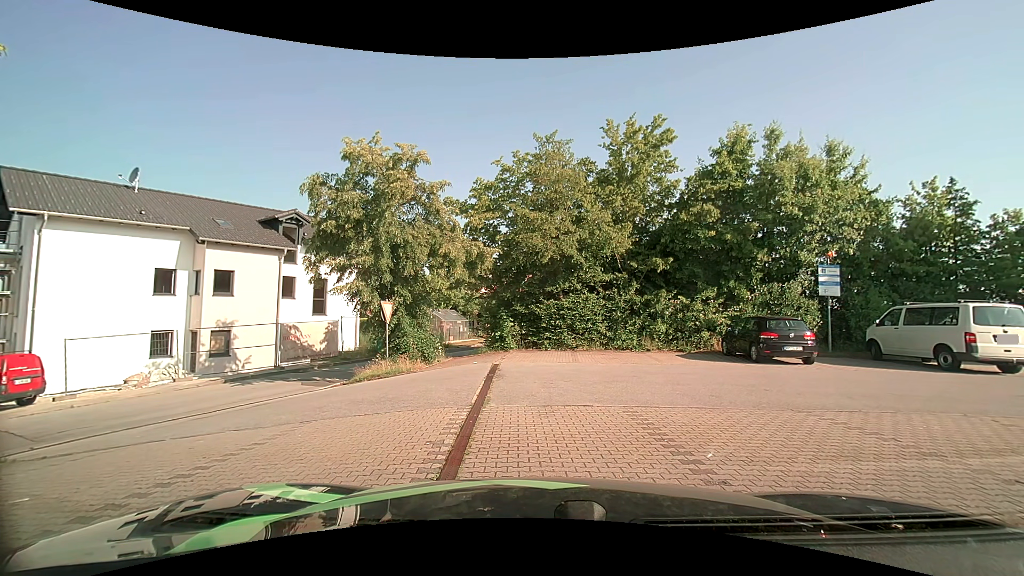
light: Day
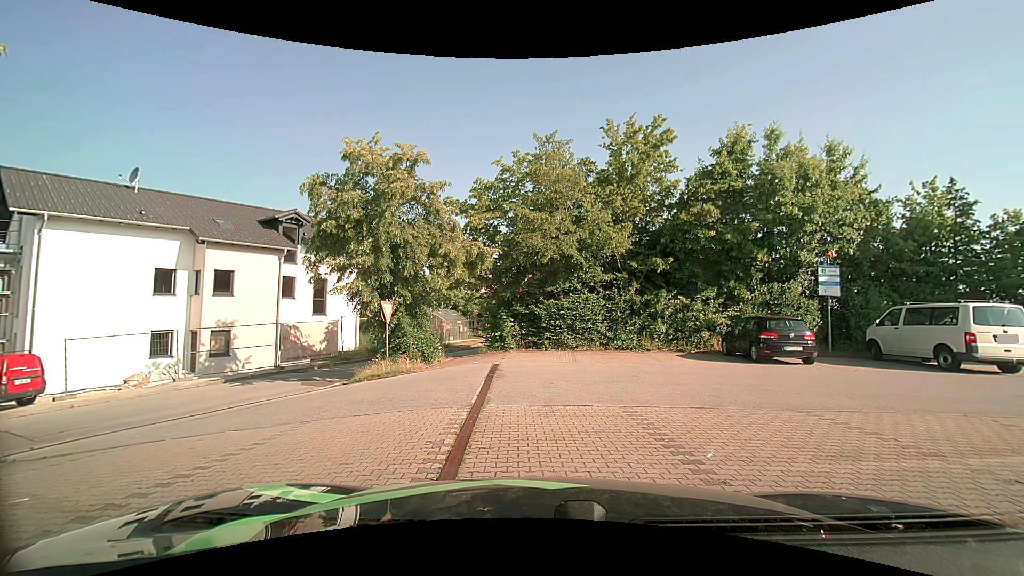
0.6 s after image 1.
(0.0, 0.0) m; 0°
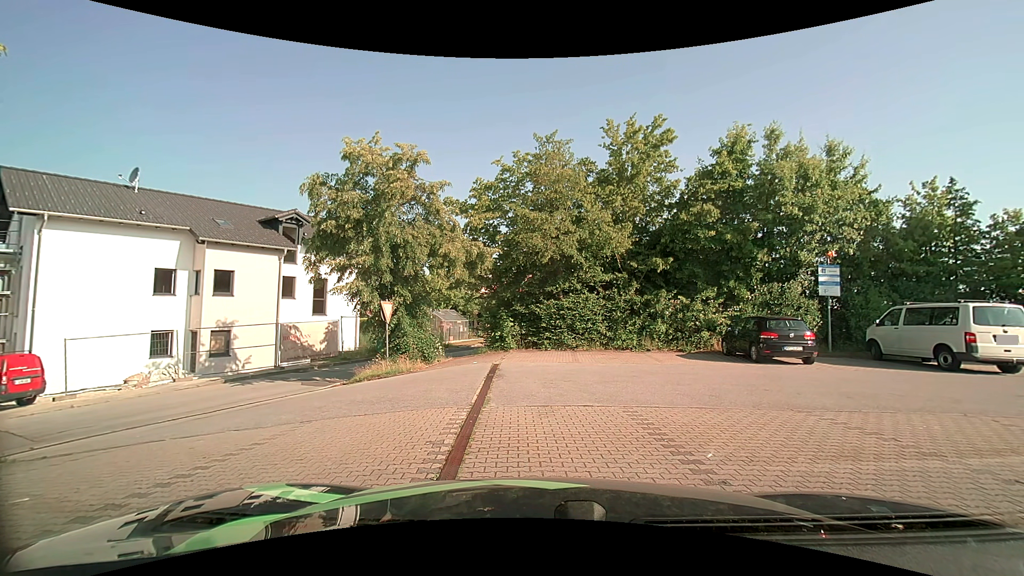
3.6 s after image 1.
(0.0, 0.0) m; 0°
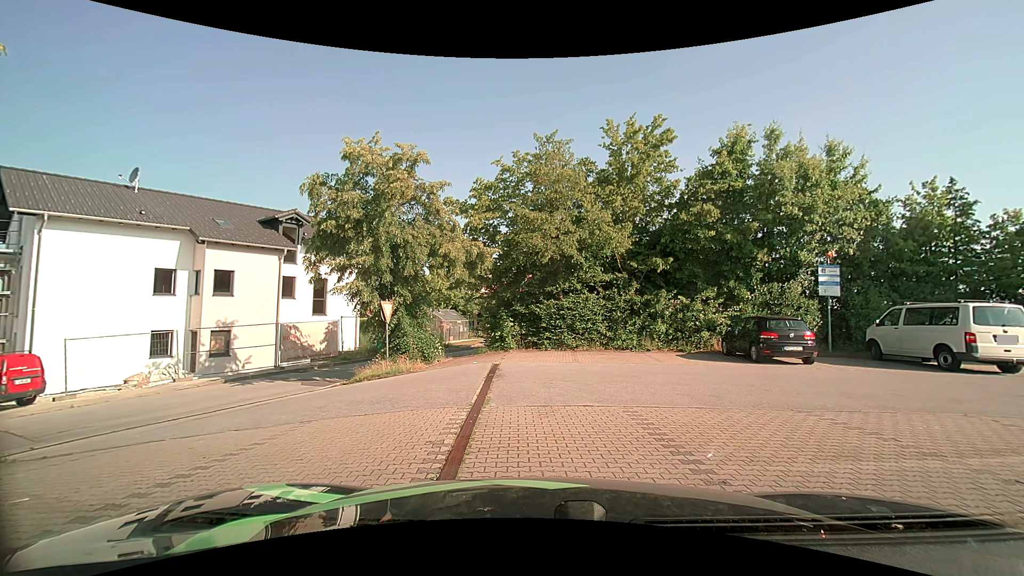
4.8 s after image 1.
(0.0, 0.0) m; 0°
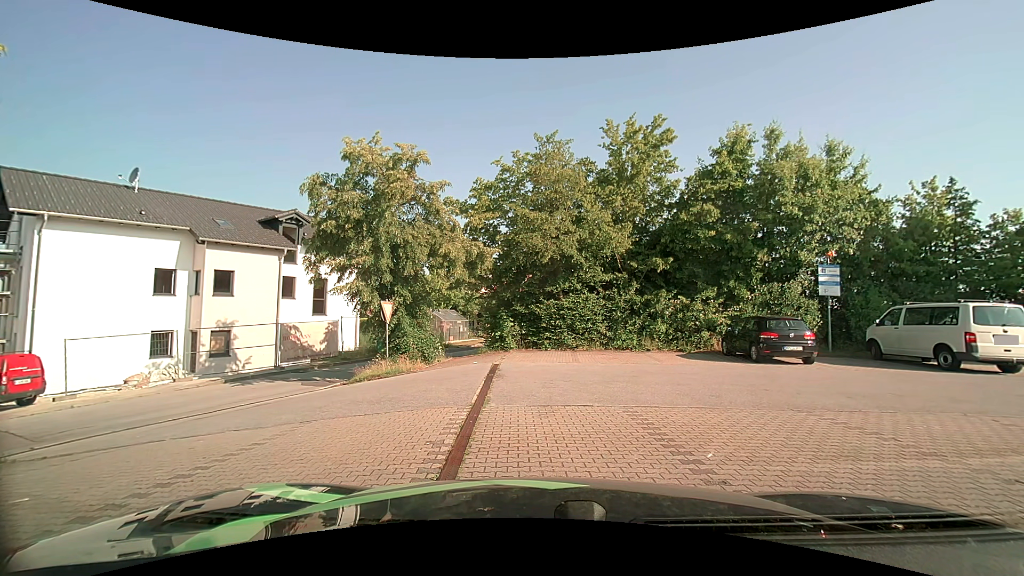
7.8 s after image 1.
(0.0, 0.0) m; 0°
